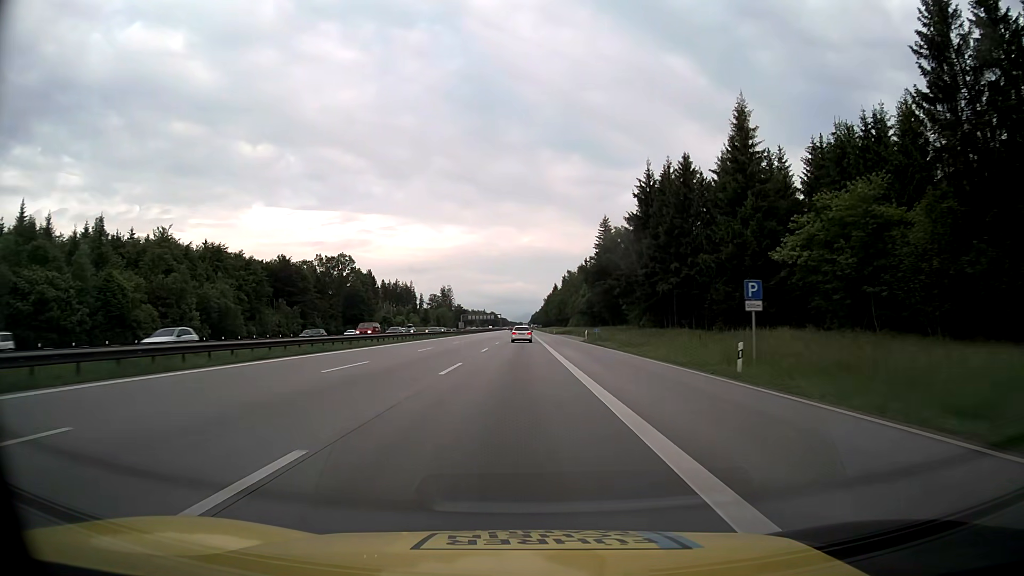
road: motorway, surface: asphalt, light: Day
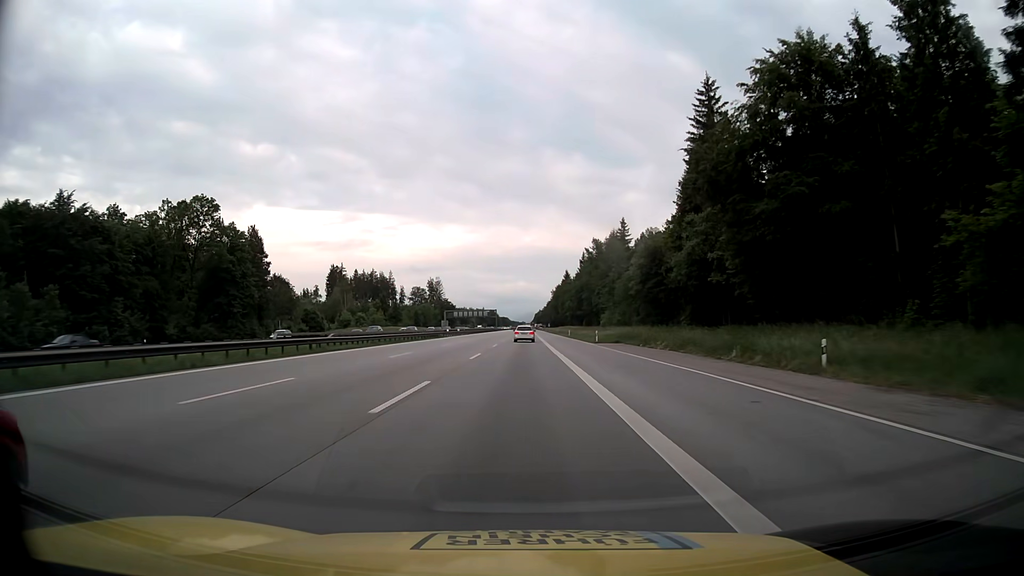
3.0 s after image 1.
(-0.2, +81.1) m; 0°
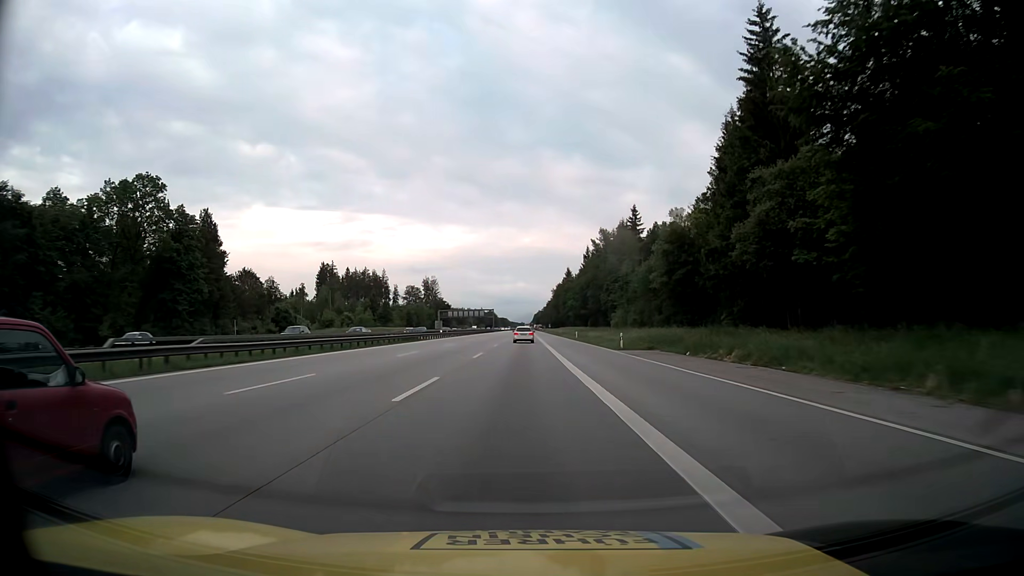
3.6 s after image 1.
(0.0, +16.2) m; 0°
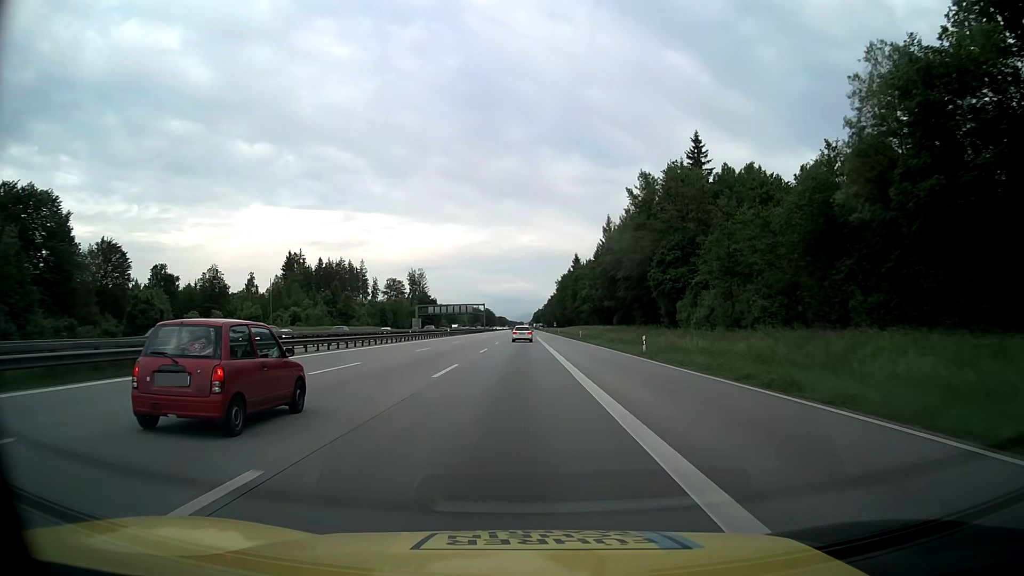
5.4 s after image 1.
(0.0, +48.5) m; 0°
(0, +10) (0, +20) (0, +30) (0, +40) (0, +50) (0, +60) (0, +70) (0, +80) (0, +90) (0, +100) m
